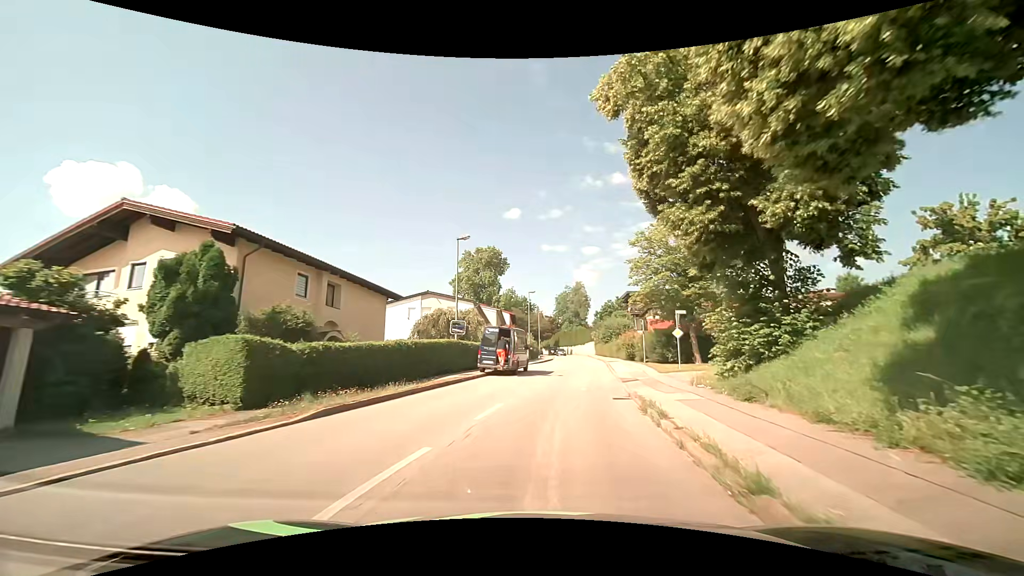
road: residential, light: Day
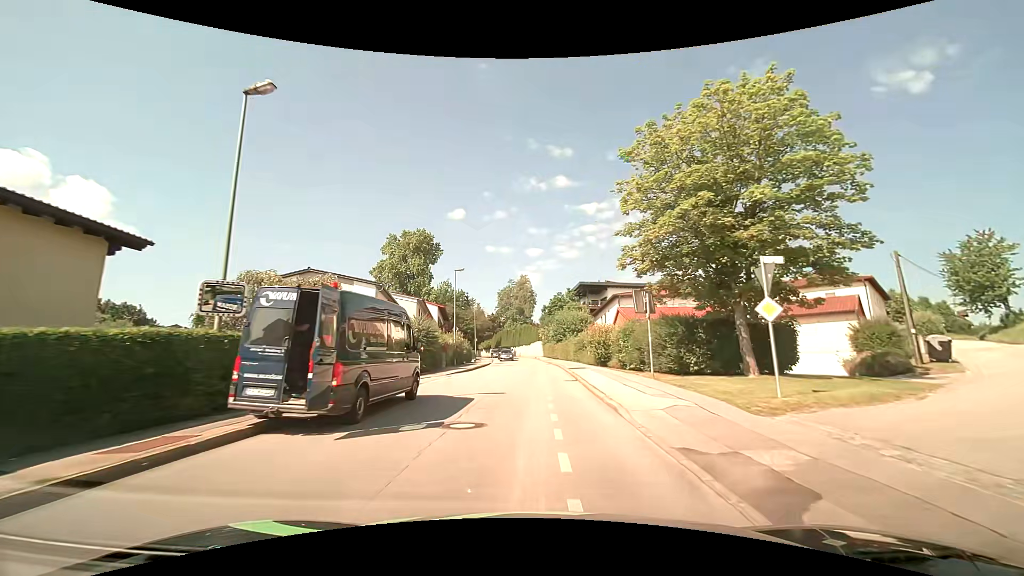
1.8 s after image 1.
(+1.3, +17.4) m; +7°
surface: asphalt
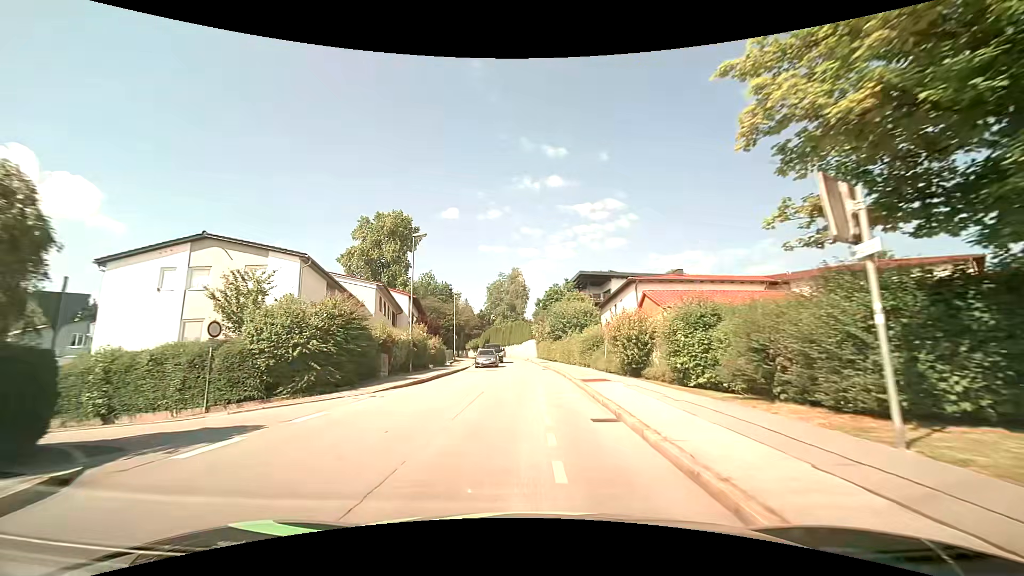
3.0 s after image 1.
(0.0, +12.5) m; 0°
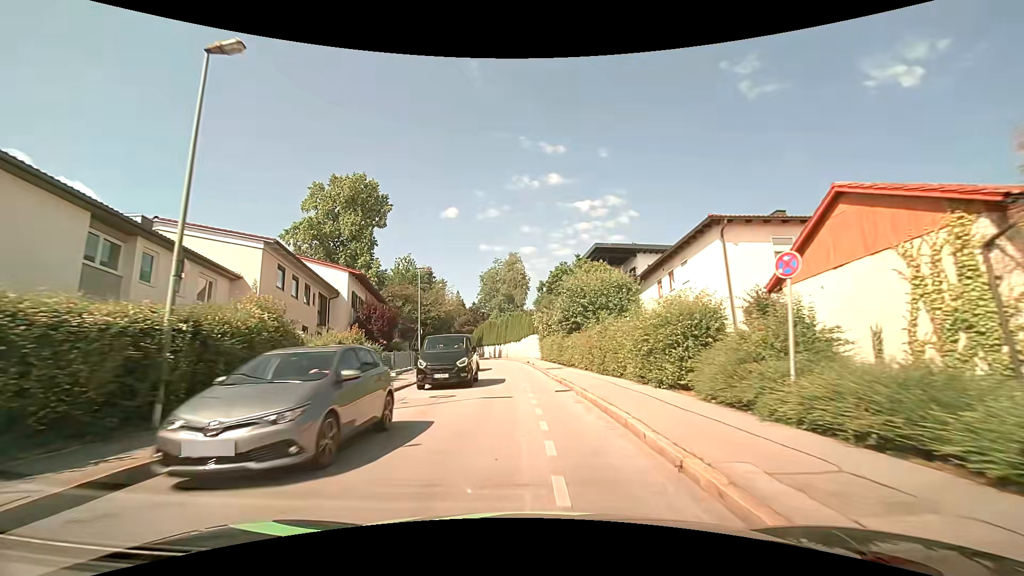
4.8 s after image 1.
(0.0, +18.8) m; 0°
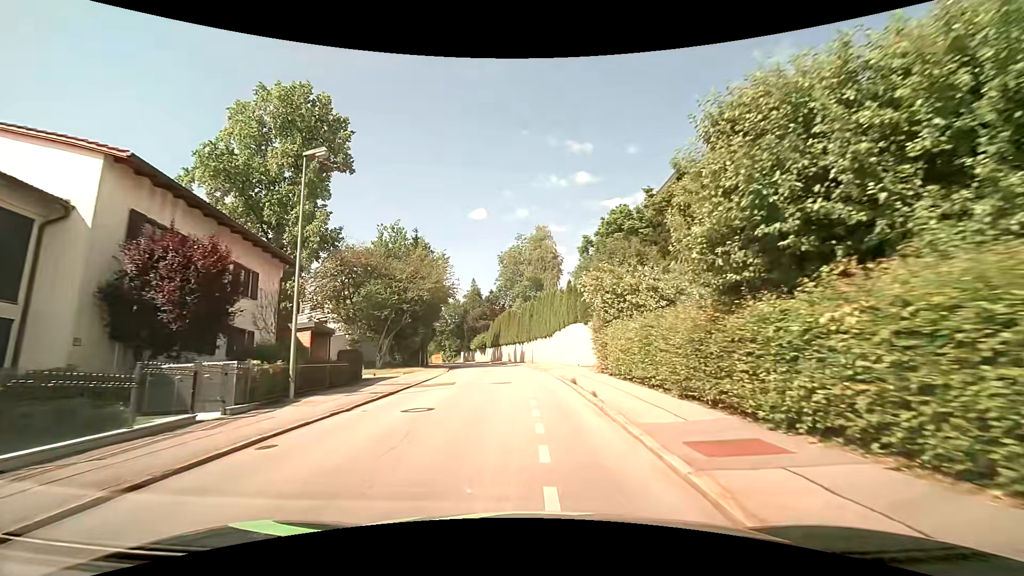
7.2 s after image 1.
(-0.8, +24.4) m; -4°
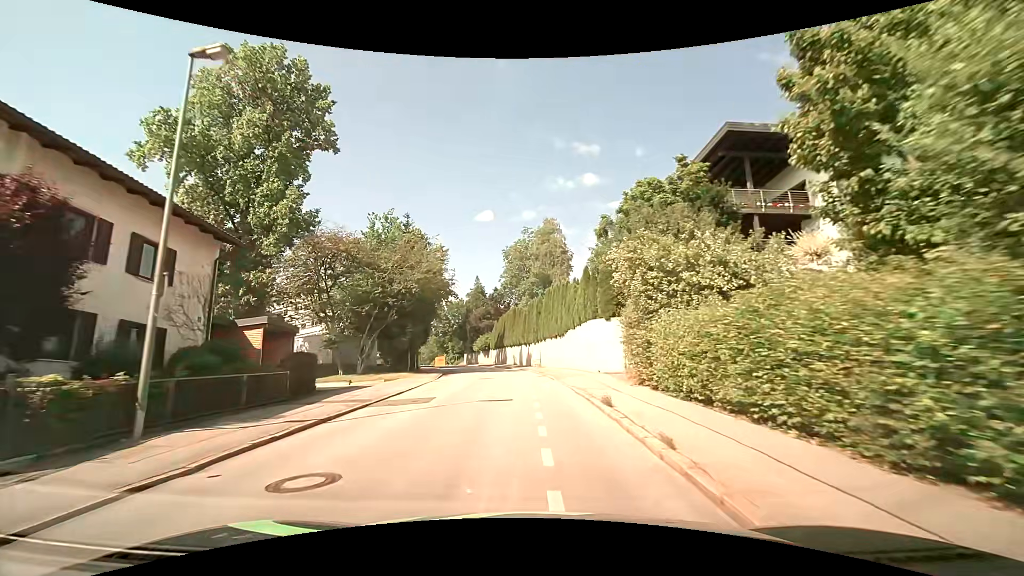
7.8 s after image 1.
(-0.1, +6.1) m; -1°
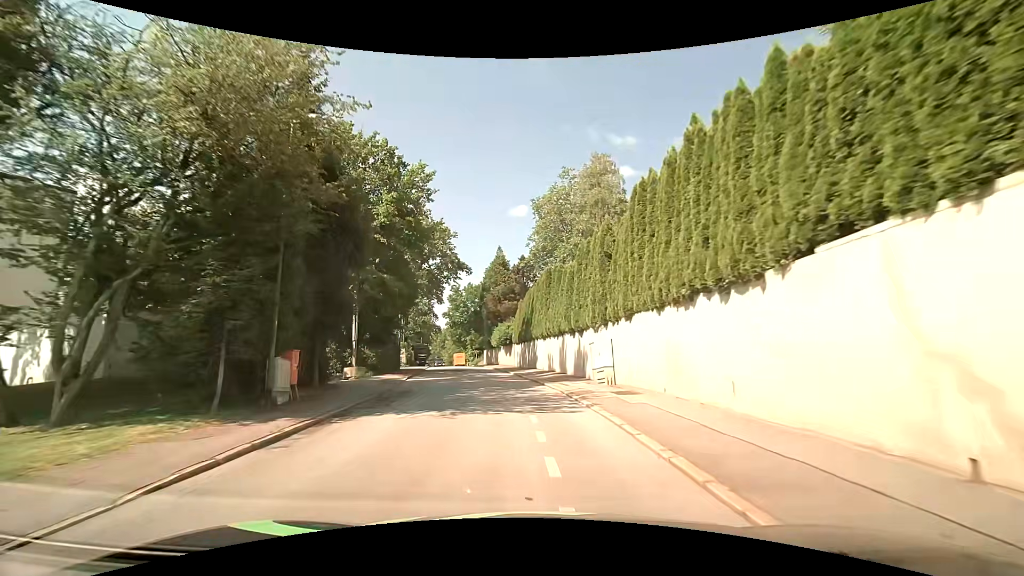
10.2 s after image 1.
(-0.7, +24.5) m; -4°
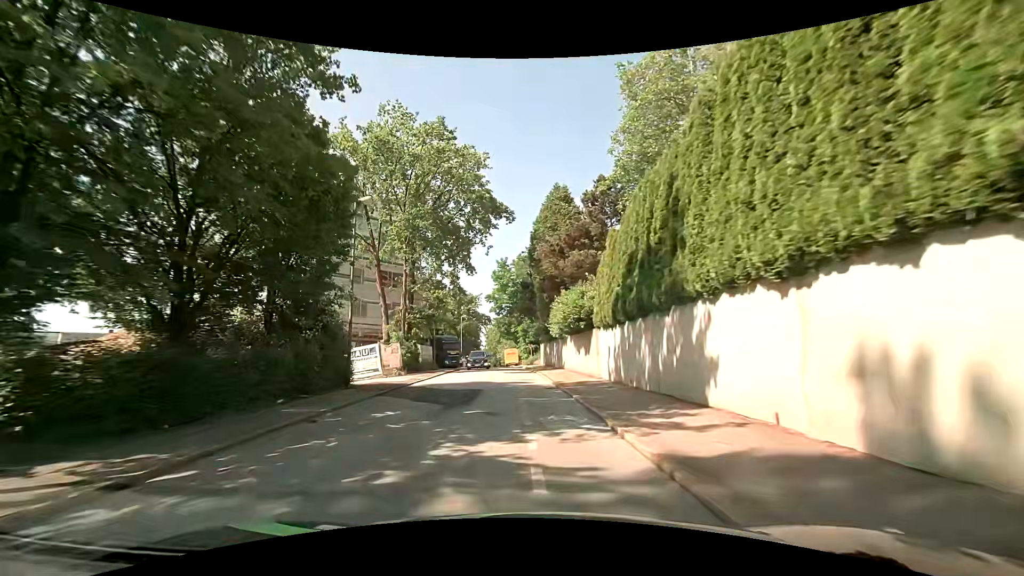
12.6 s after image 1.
(-1.4, +24.5) m; -7°
(0, +10) (0, +20) (-1, +30) (-2, +40) (-2, +50) (-3, +60) (-5, +70) (-6, +80) (-8, +90) (-8, +100) m
